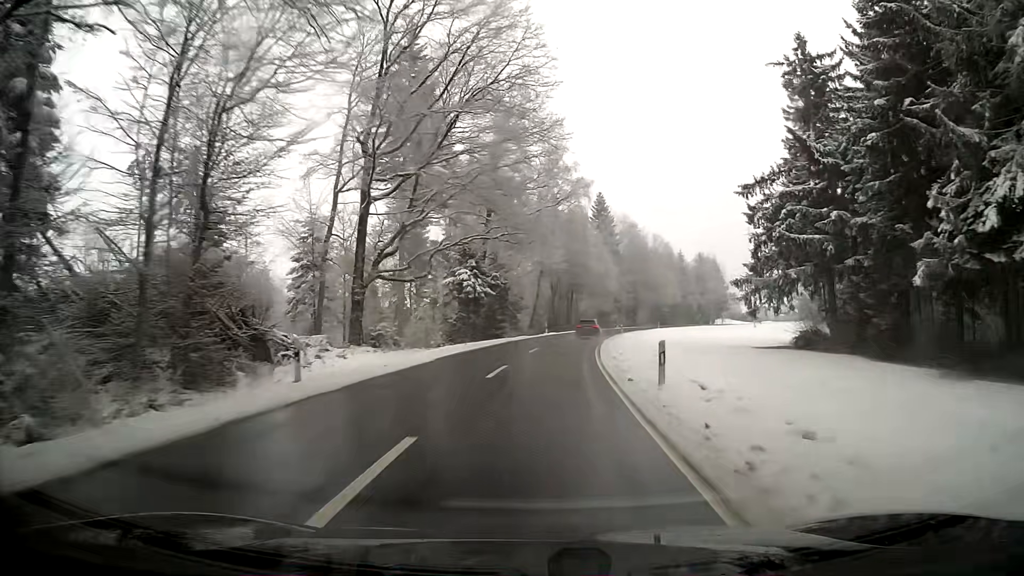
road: secondary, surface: asphalt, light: Day
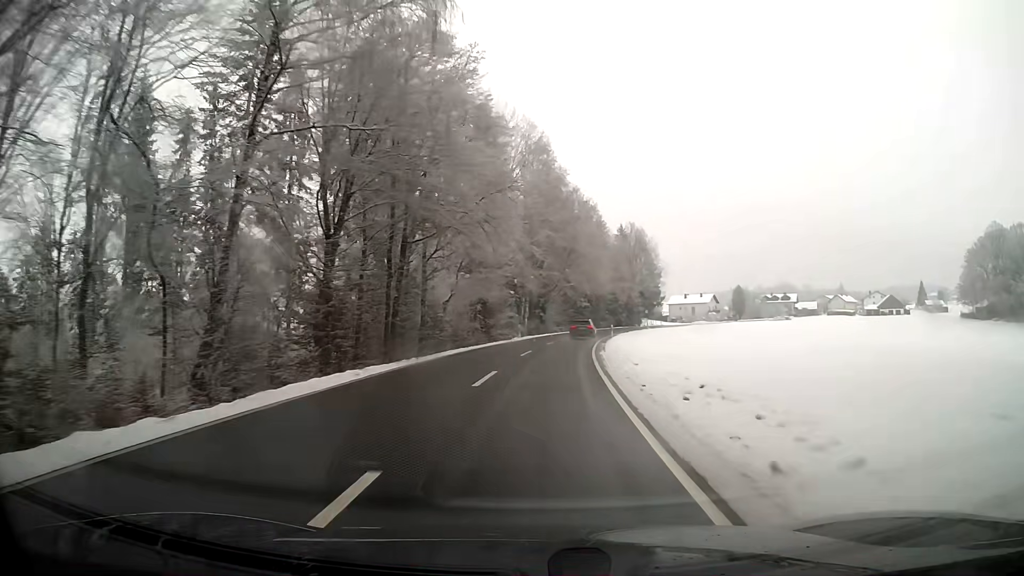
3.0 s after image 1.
(+5.6, +60.9) m; +10°
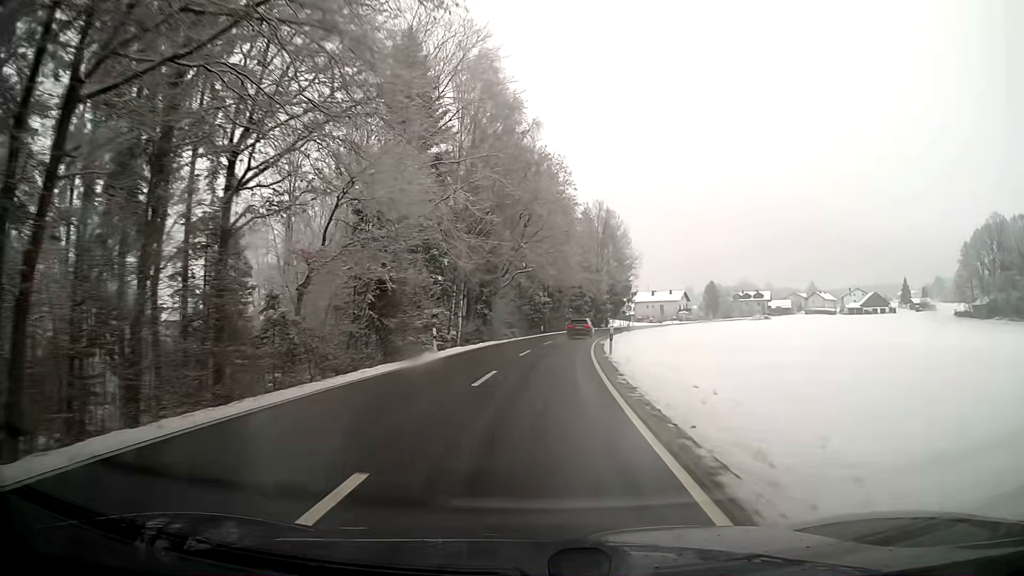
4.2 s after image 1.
(+0.8, +23.9) m; +4°
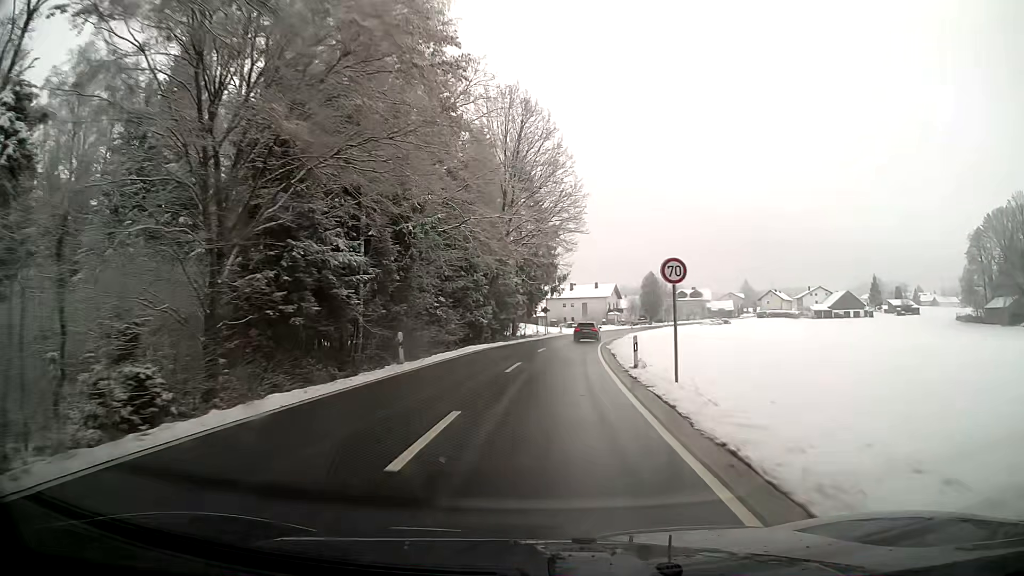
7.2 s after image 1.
(+4.3, +55.0) m; +9°
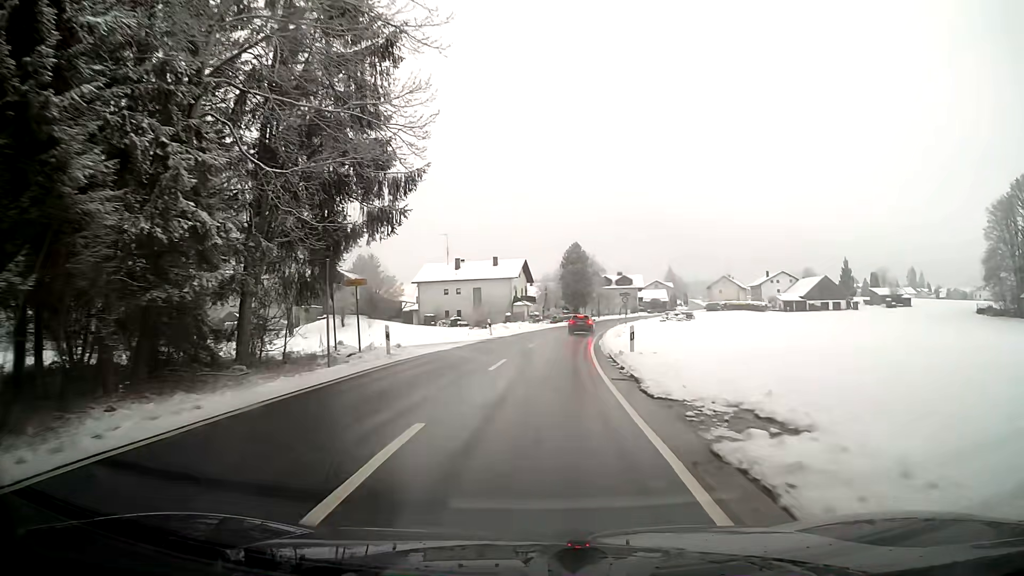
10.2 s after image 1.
(+3.9, +50.6) m; +9°
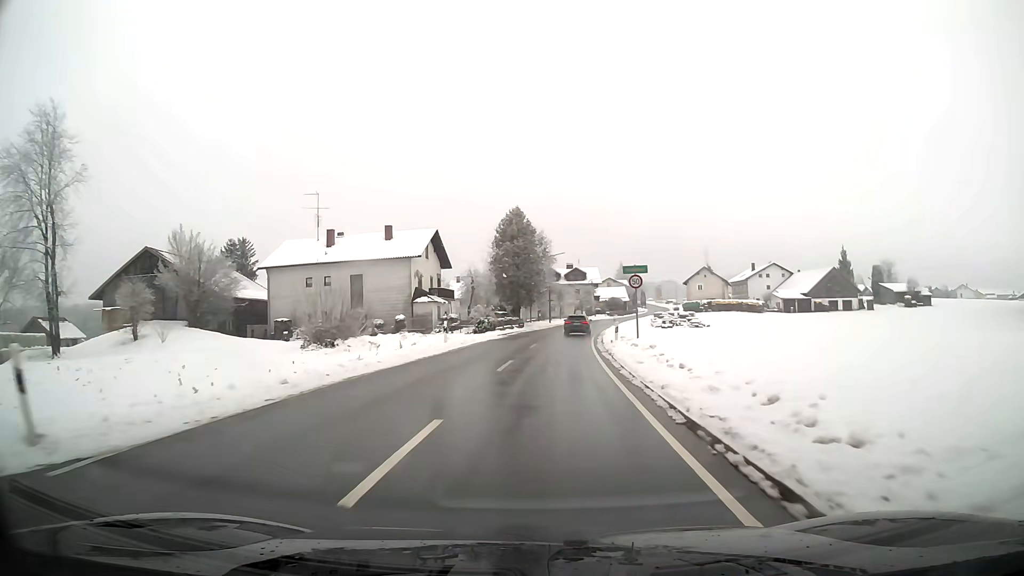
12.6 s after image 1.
(+1.6, +36.2) m; +5°
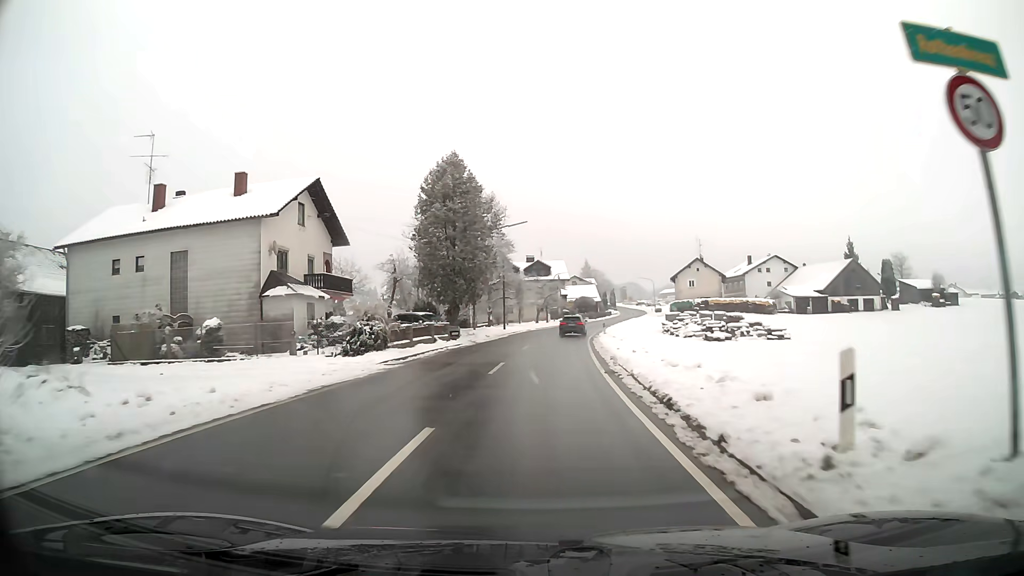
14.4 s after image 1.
(+0.7, +24.4) m; +3°
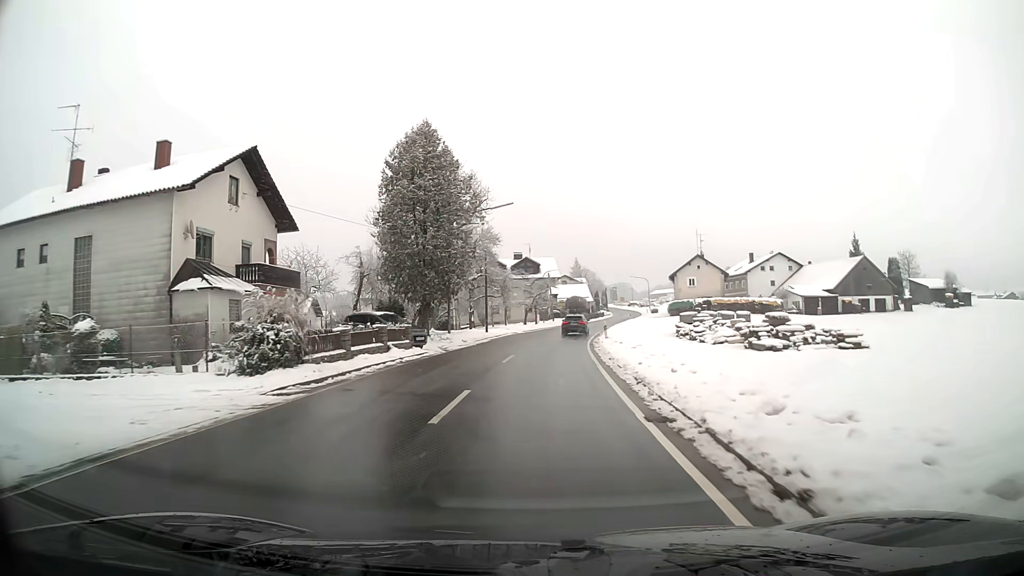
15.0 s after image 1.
(+0.1, +7.6) m; +1°
(0, +10) (0, +20) (+1, +30) (+2, +40) (+3, +50) (+4, +60) (+6, +70) (+8, +79) (+10, +89) (+12, +99) m
